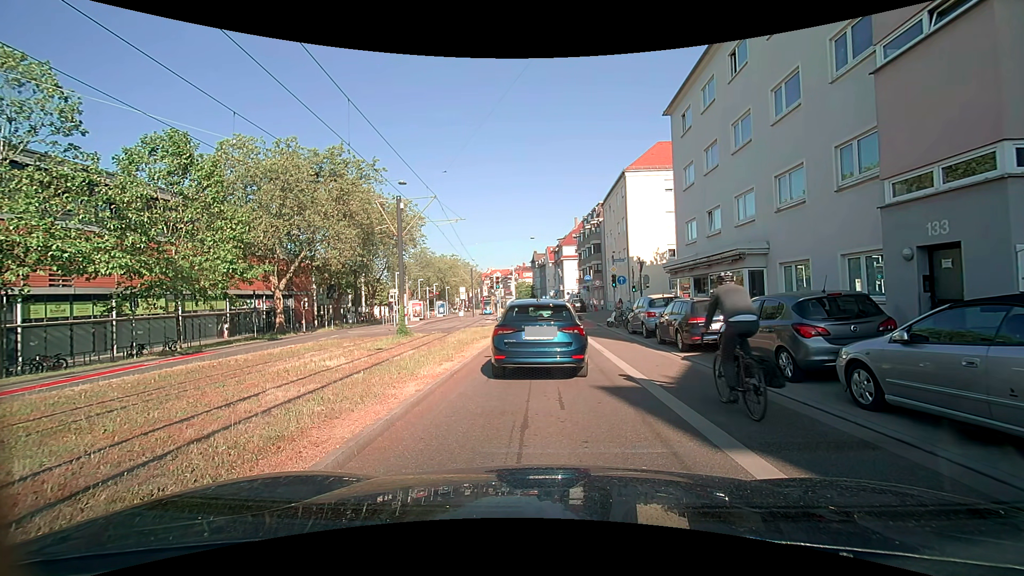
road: secondary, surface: asphalt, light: Day
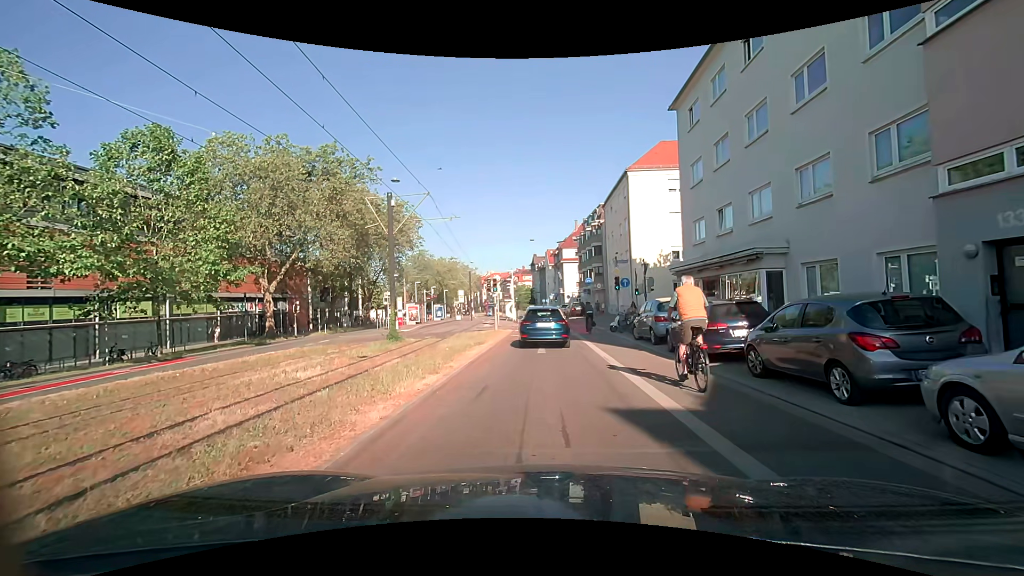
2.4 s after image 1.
(0.0, +1.7) m; -1°
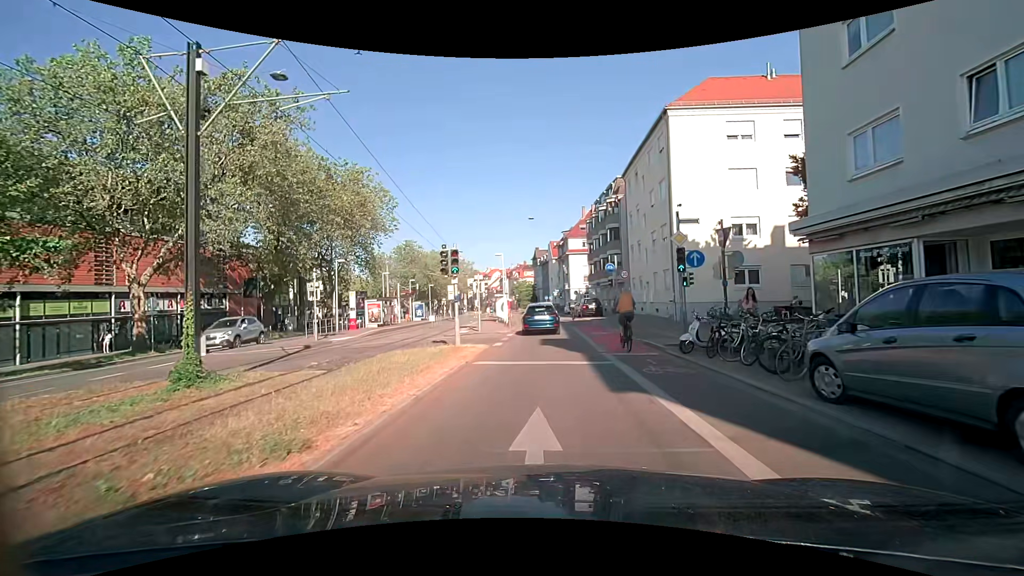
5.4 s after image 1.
(+0.1, +14.1) m; 0°
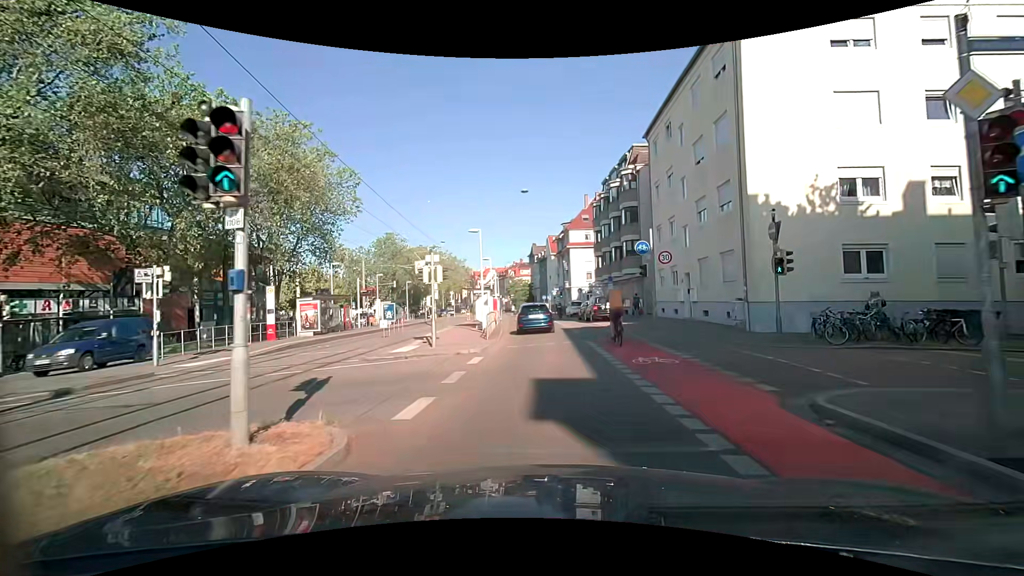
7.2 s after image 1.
(+0.1, +11.5) m; -1°
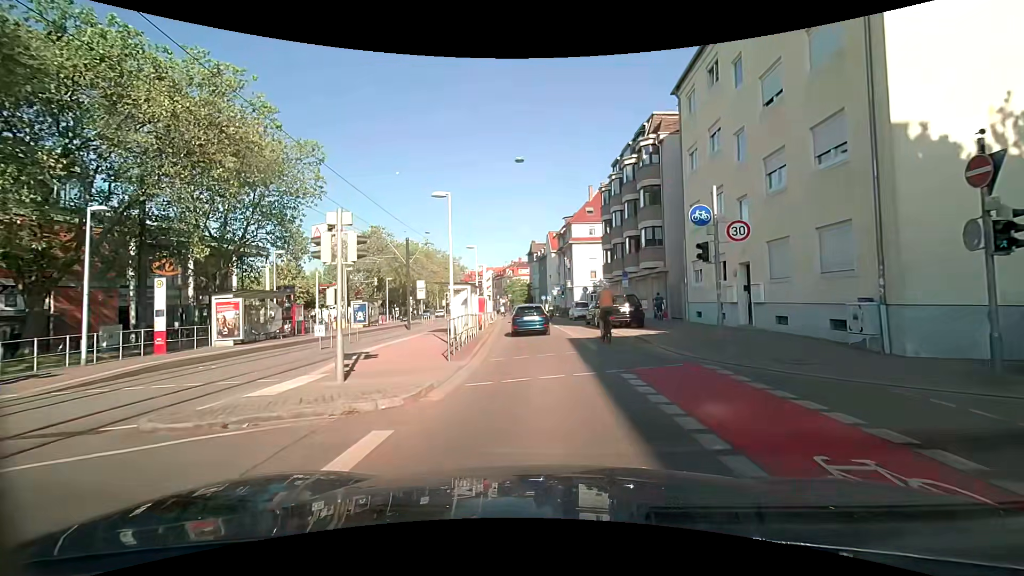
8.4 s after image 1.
(+0.2, +8.0) m; +2°
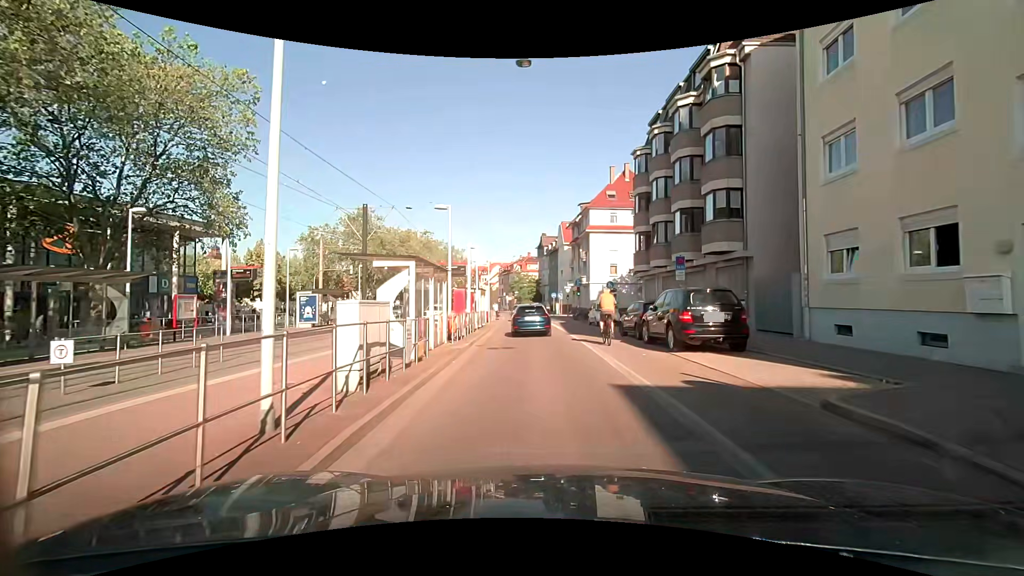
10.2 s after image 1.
(-0.2, +11.4) m; -2°
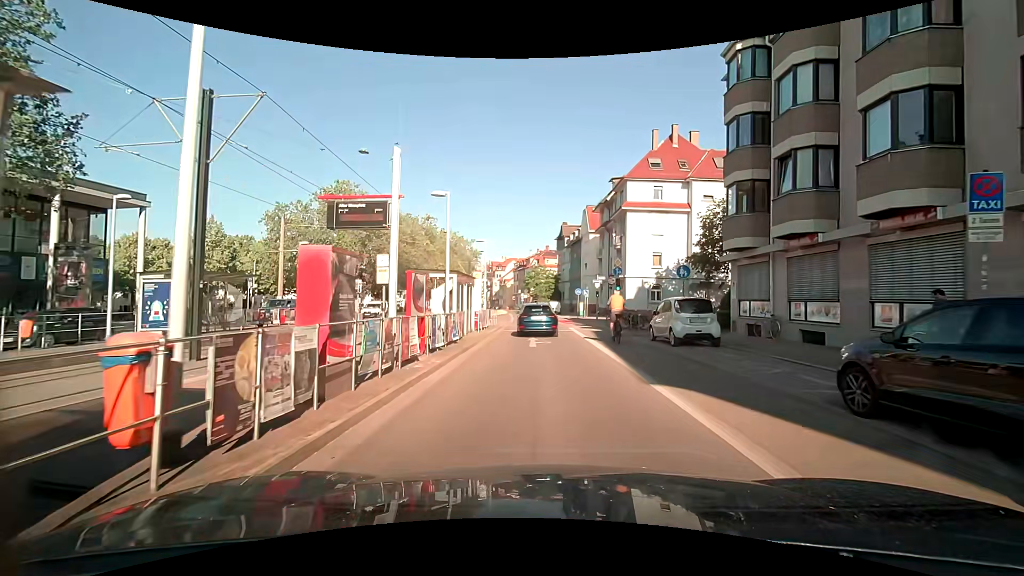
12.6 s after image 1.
(-0.1, +14.6) m; -2°
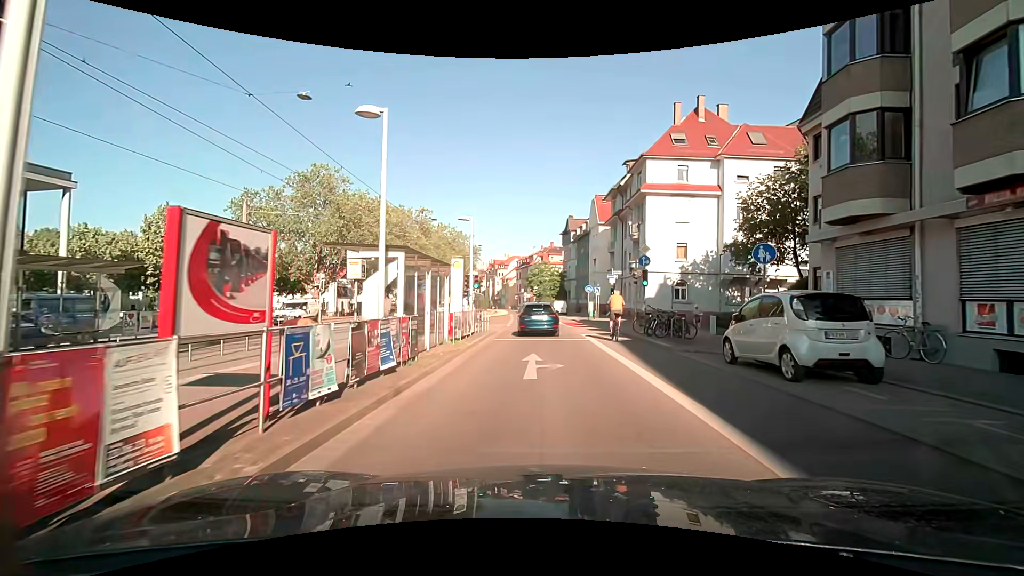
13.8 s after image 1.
(+0.1, +7.3) m; +1°
(0, +10) (0, +20) (-1, +30) (-1, +40) (-2, +50) (-2, +60) (-3, +70) (-4, +80) (-6, +90) (-7, +100) m
